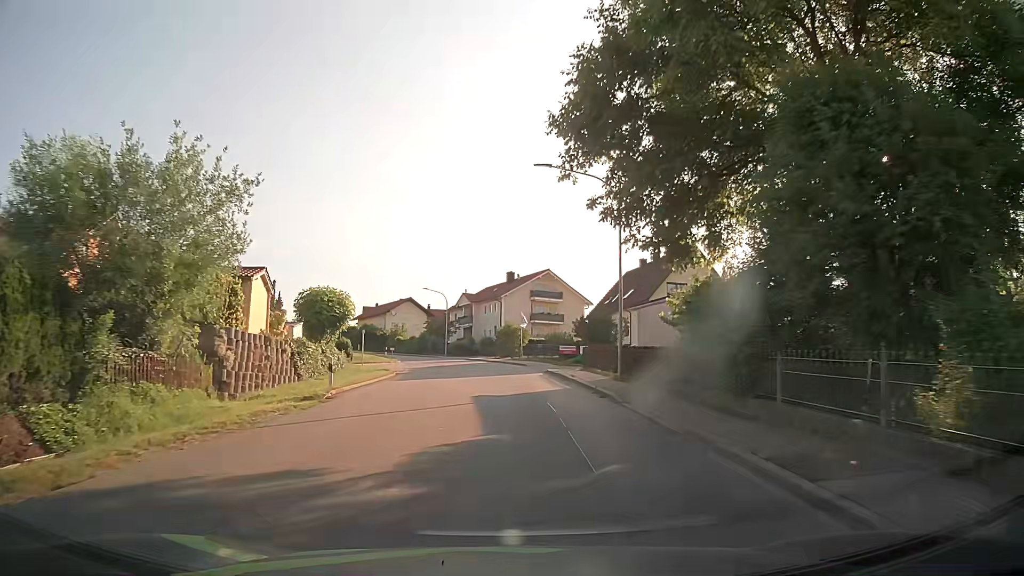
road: tertiary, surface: asphalt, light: Day
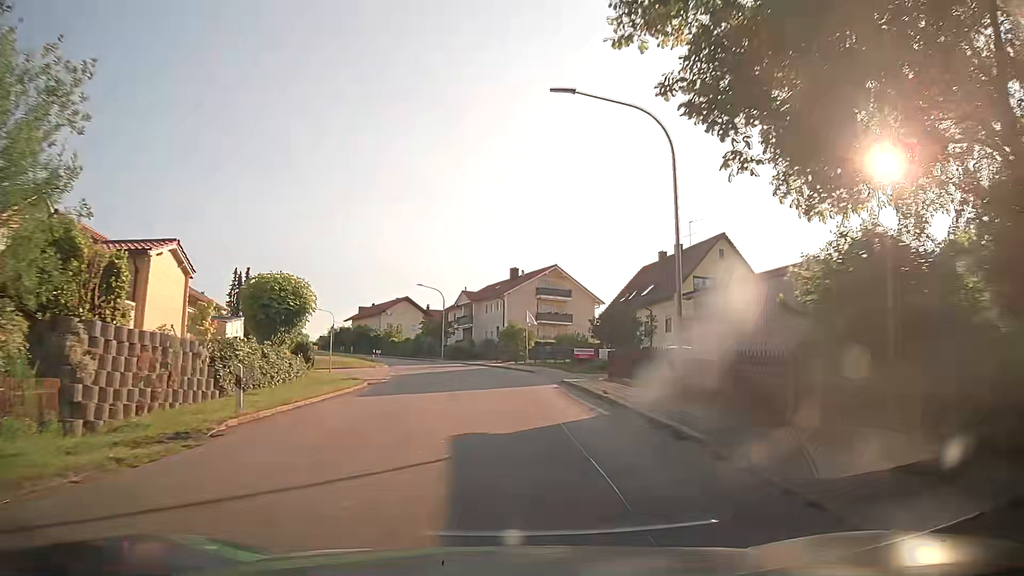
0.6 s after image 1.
(0.0, +7.3) m; 0°
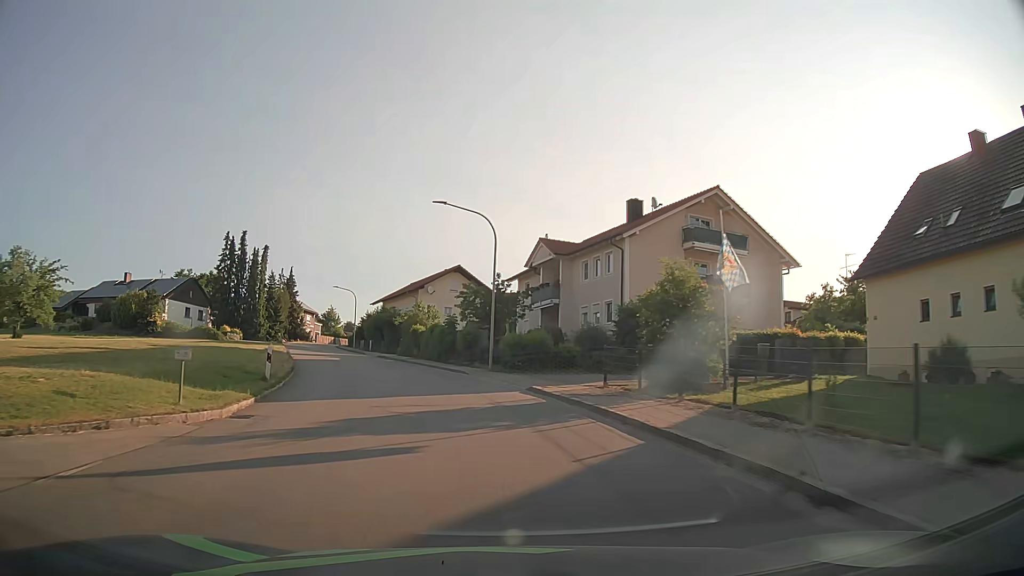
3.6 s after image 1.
(-1.8, +37.3) m; -7°
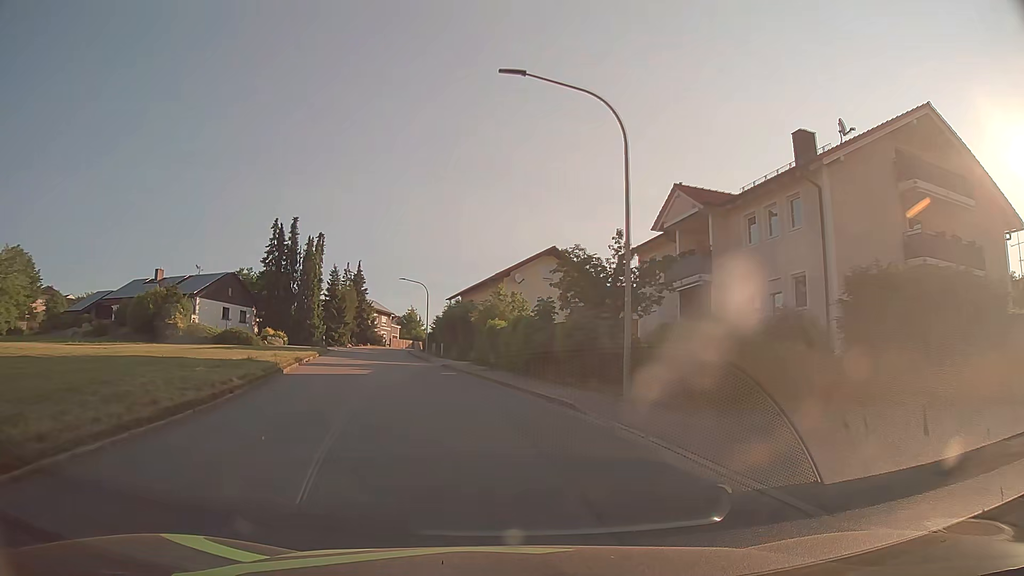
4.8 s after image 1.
(-0.9, +15.1) m; -7°
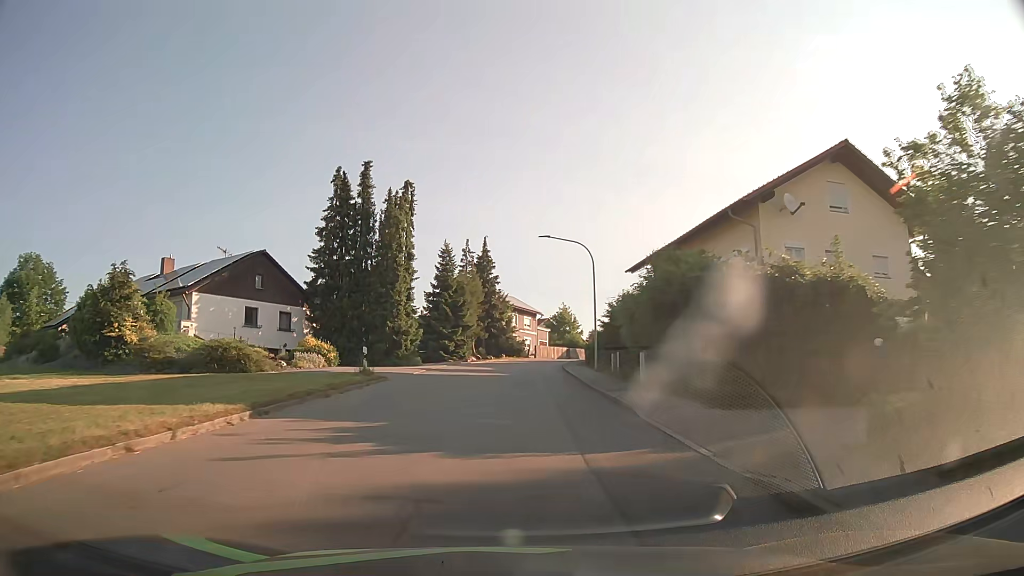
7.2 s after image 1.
(-4.4, +29.9) m; -14°
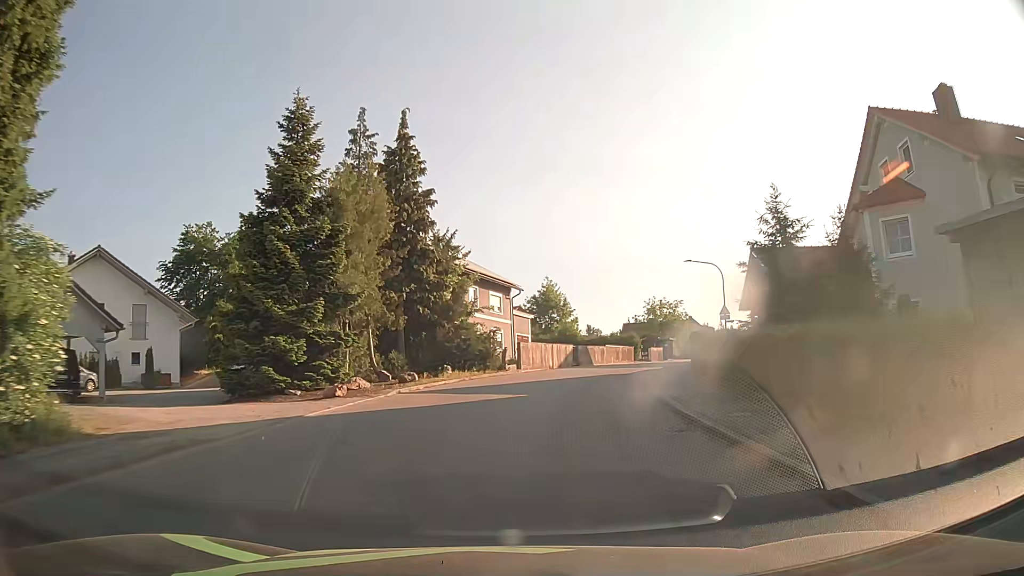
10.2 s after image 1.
(+0.5, +38.2) m; +3°
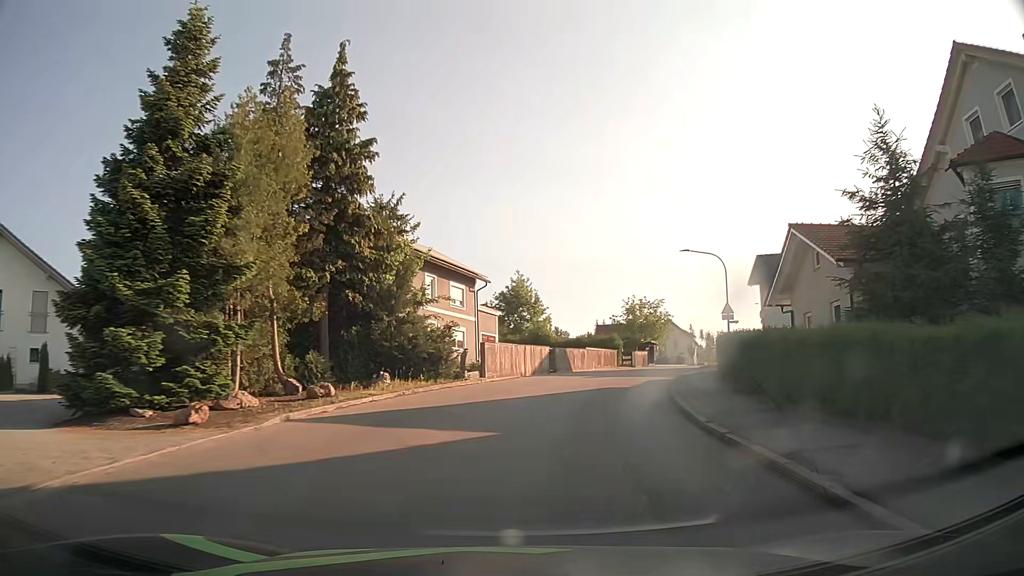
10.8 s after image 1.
(+0.1, +7.6) m; +2°
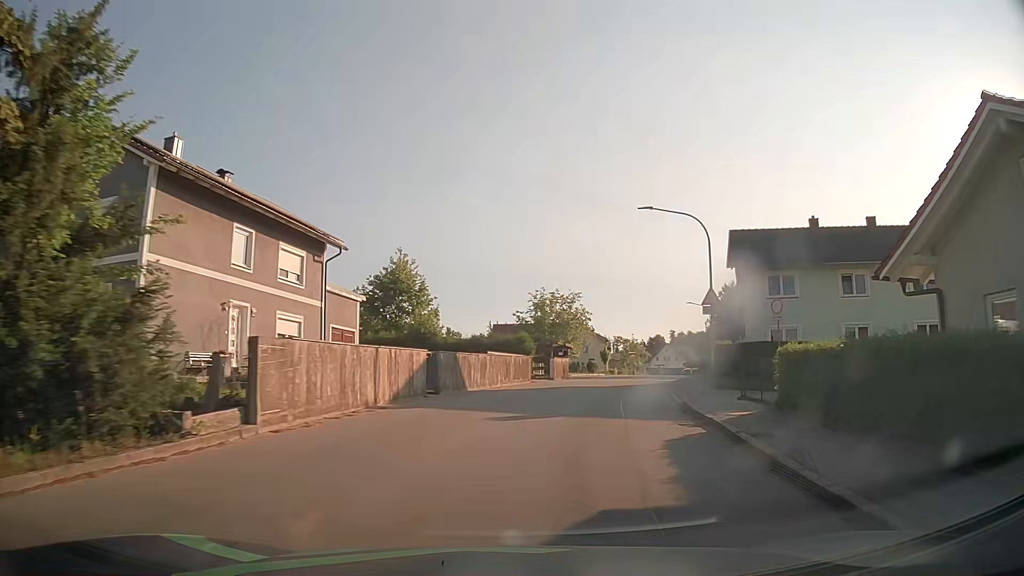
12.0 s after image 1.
(+1.2, +15.2) m; +10°
(0, +10) (+2, +20) (+4, +30) (+7, +39) (+10, +49) (+13, +58) (+16, +68) (+19, +77) (+22, +87) (+25, +97) m
